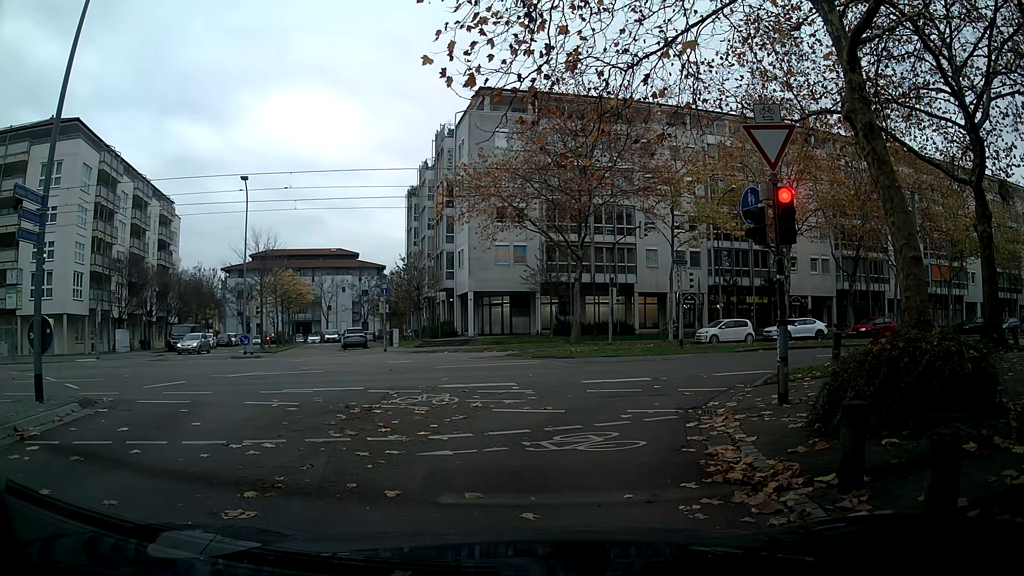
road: residential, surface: asphalt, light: Day
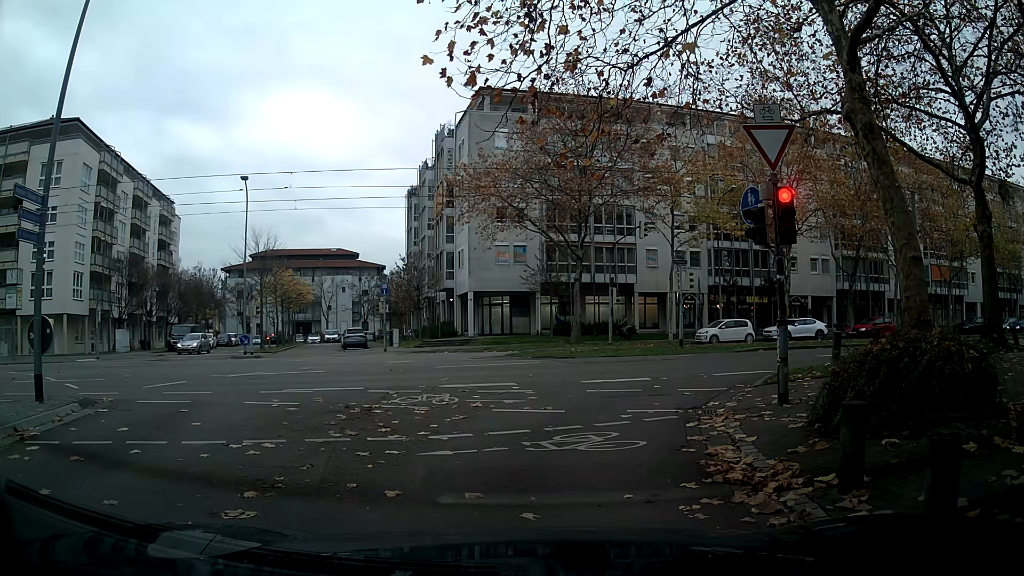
(0.0, 0.0) m; 0°
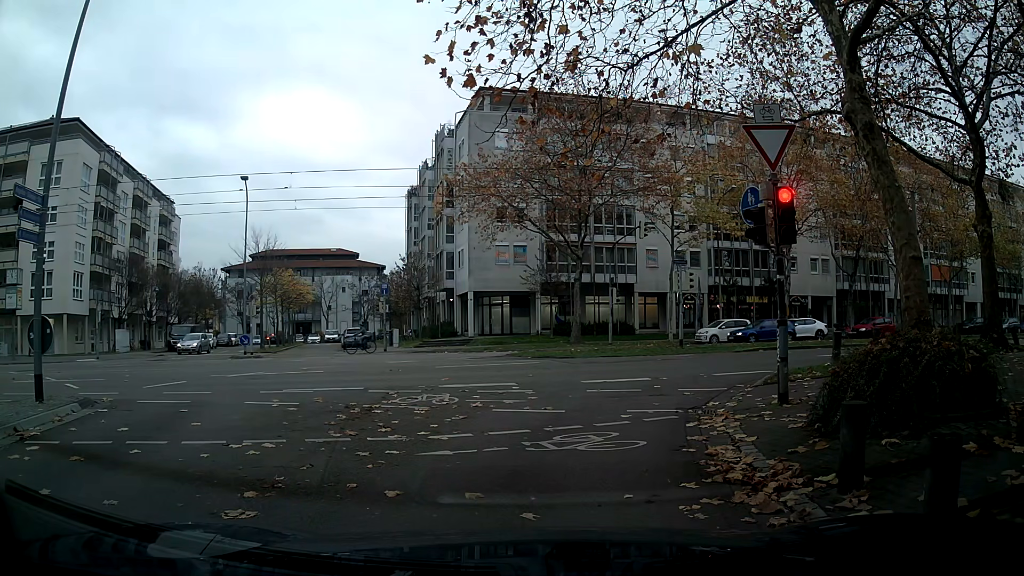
(0.0, 0.0) m; 0°
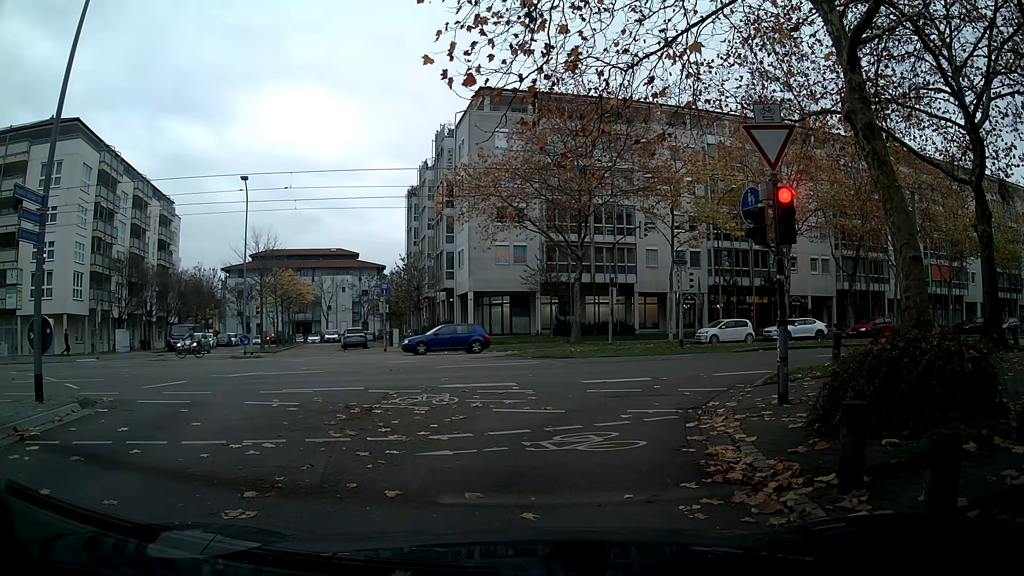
(0.0, 0.0) m; 0°
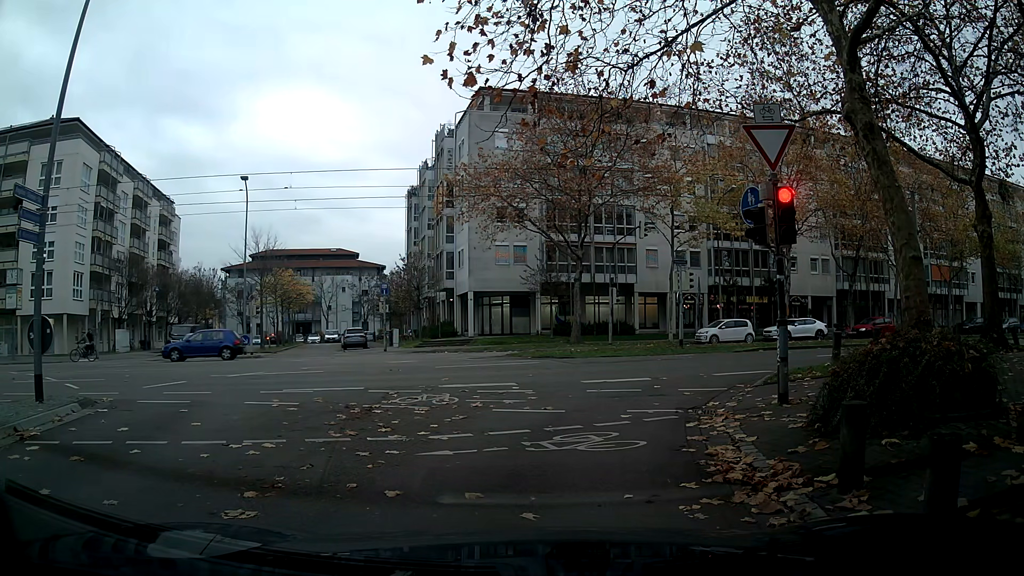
(0.0, 0.0) m; 0°
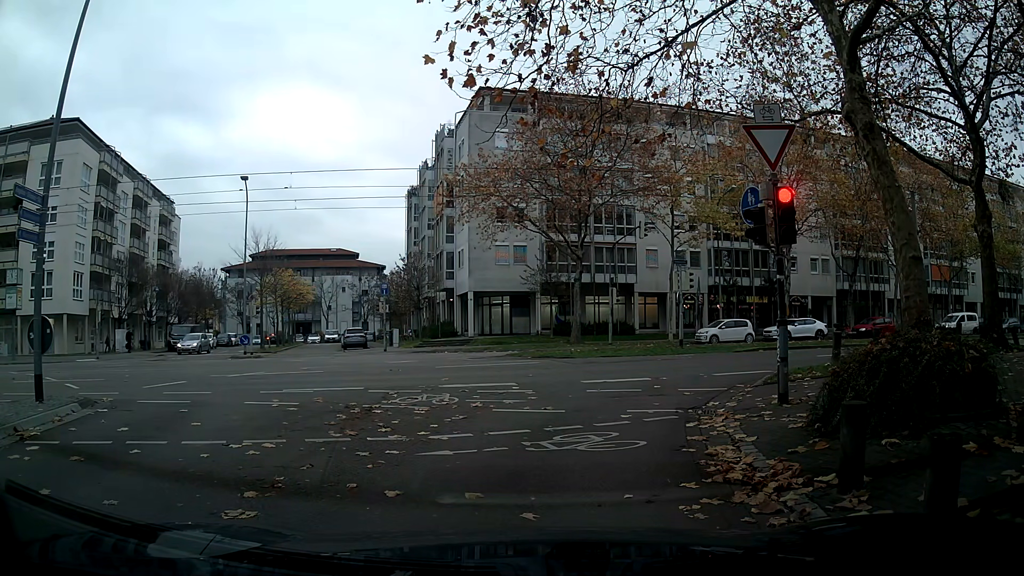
(0.0, 0.0) m; 0°
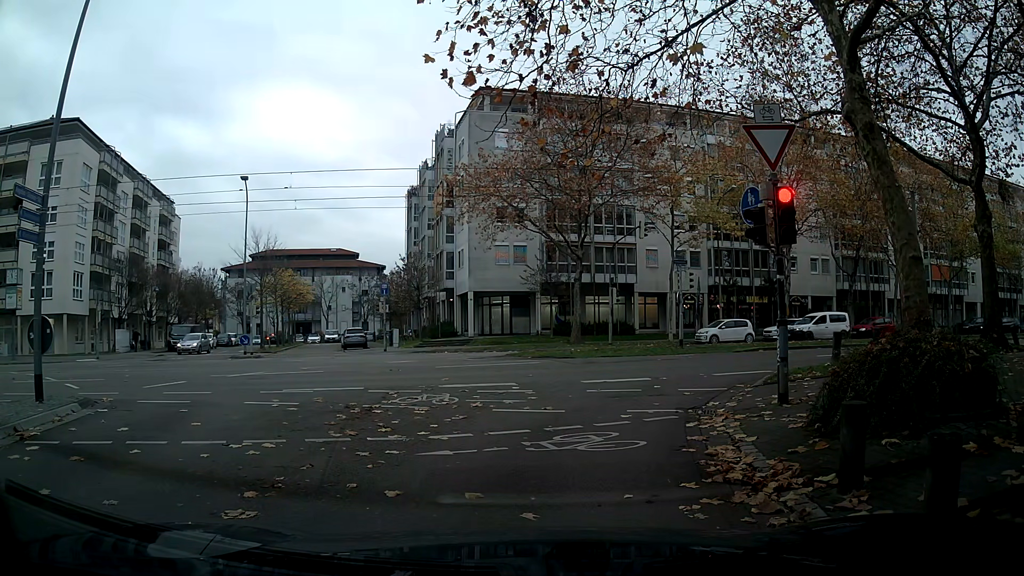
(0.0, 0.0) m; 0°
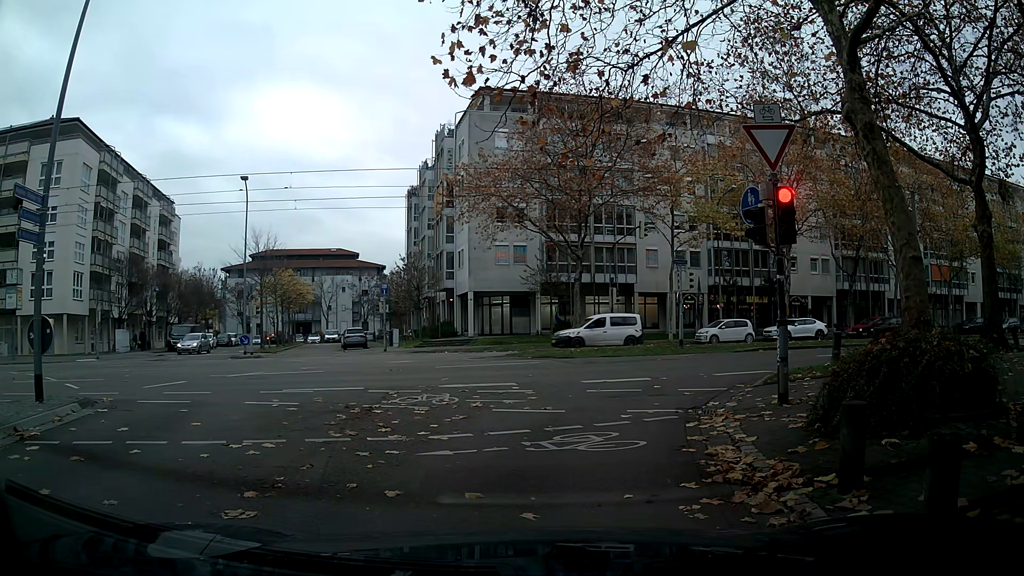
(0.0, 0.0) m; 0°
